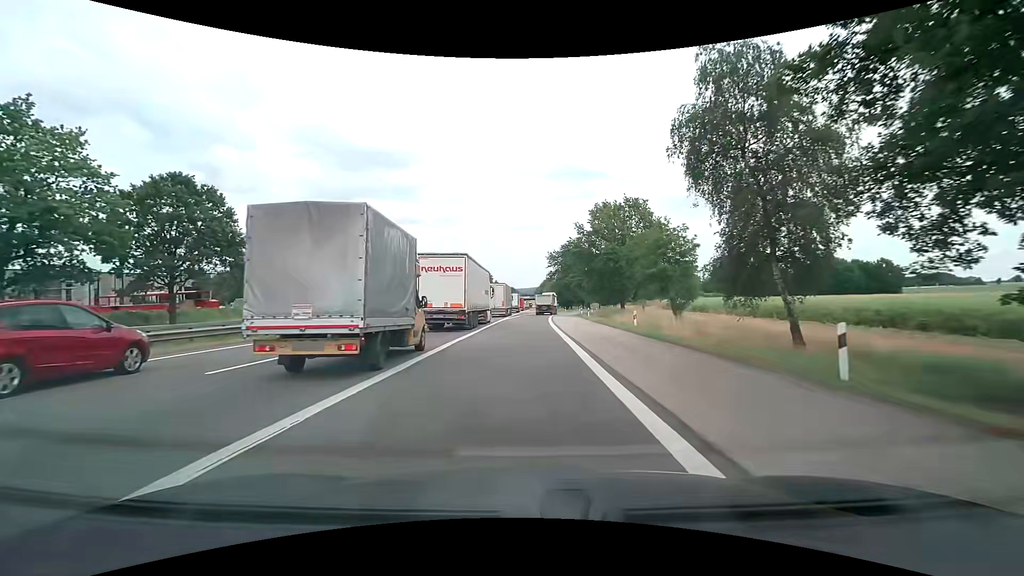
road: motorway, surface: asphalt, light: Day
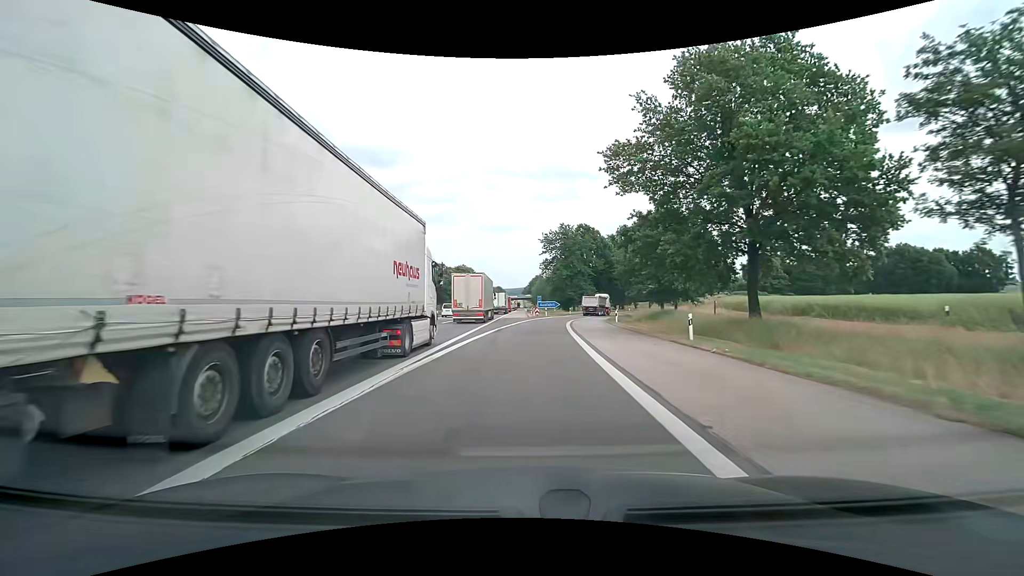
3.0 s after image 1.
(+0.5, +39.7) m; +2°
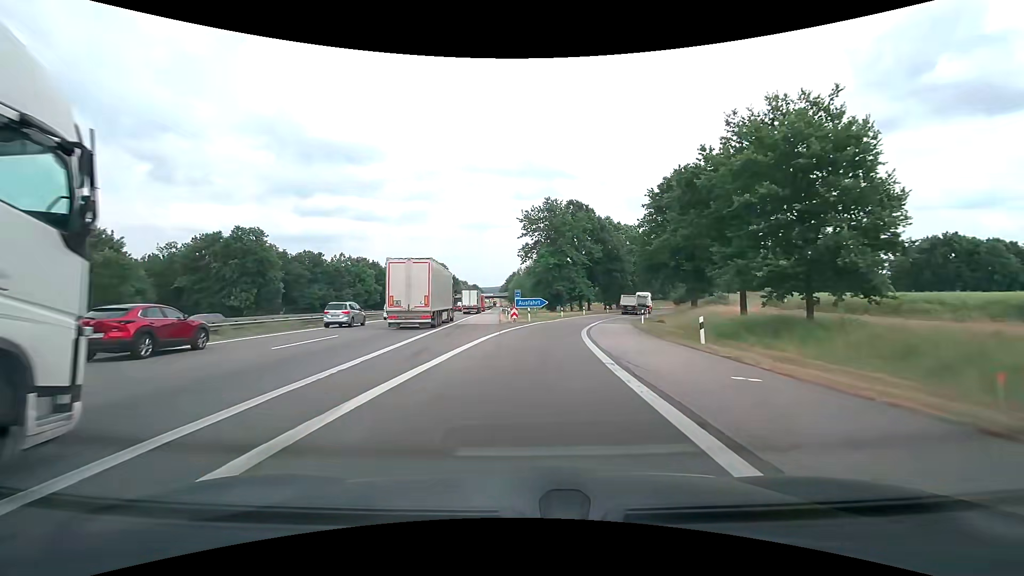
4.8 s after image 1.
(+0.4, +25.2) m; +2°
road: motorway_link
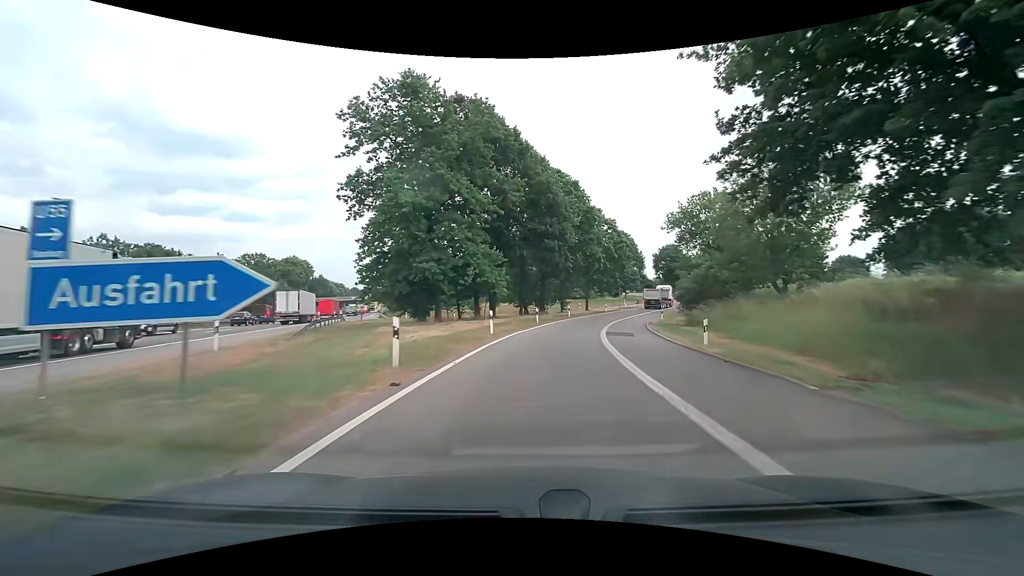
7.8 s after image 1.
(+4.4, +45.0) m; +11°
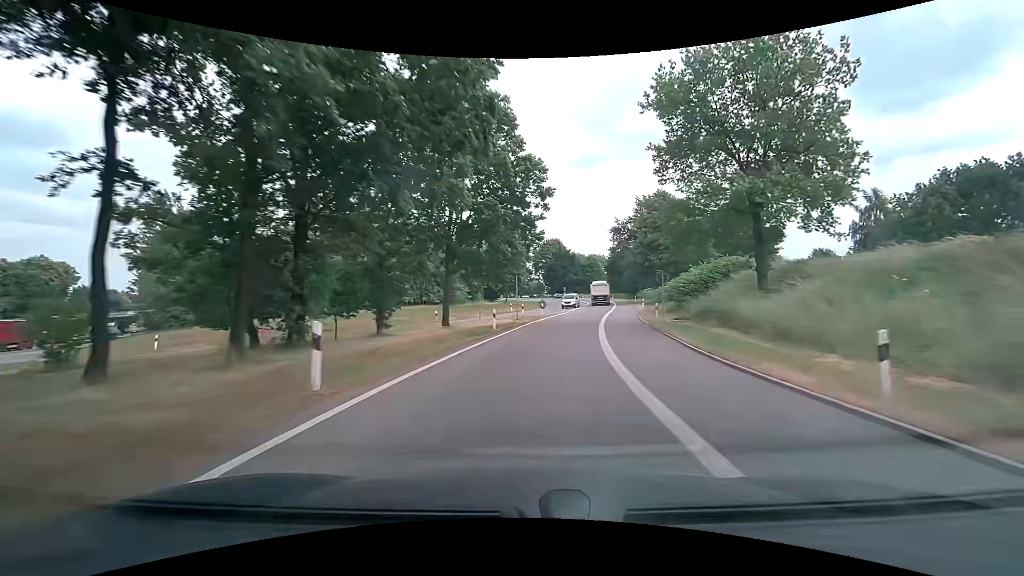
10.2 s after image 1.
(+5.9, +40.7) m; +16°
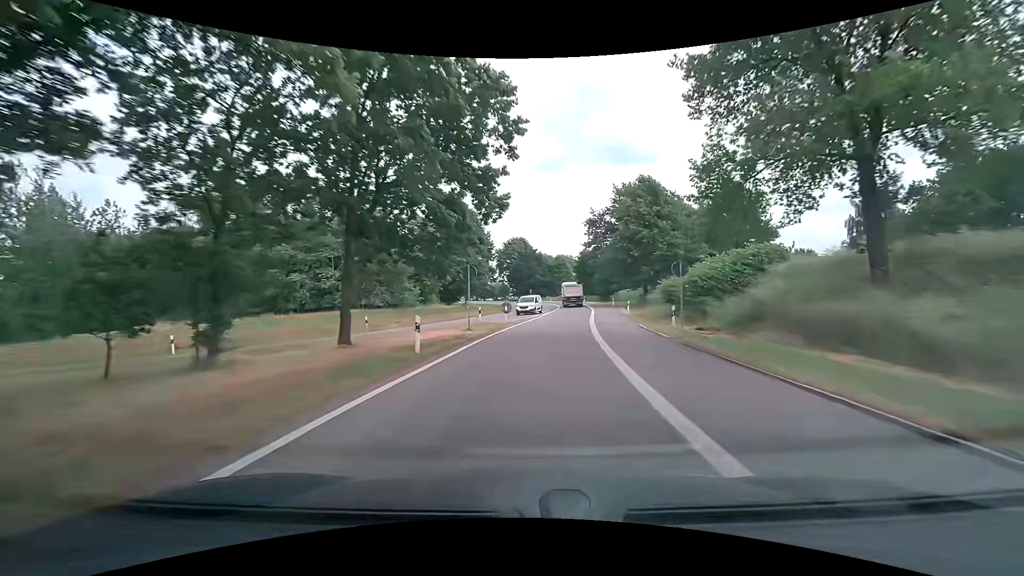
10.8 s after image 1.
(+0.4, +11.0) m; +4°
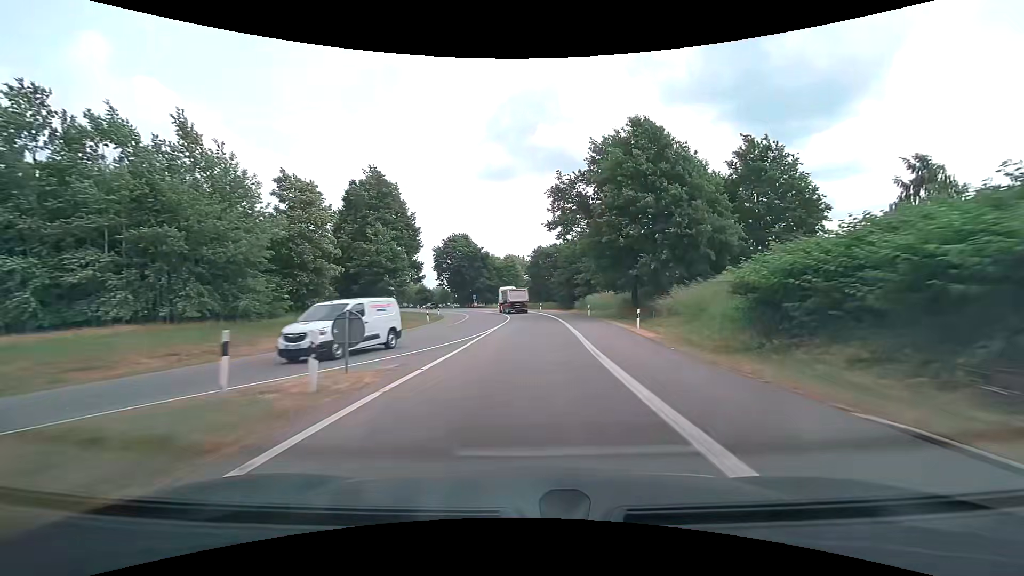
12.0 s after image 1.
(+1.4, +22.5) m; +6°
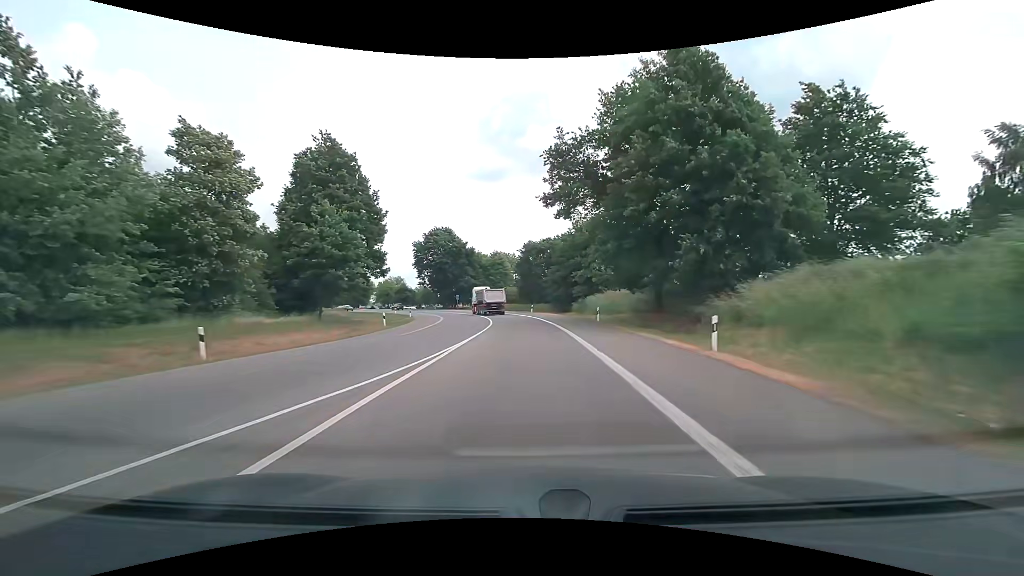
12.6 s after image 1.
(+0.2, +11.5) m; +1°
(0, +10) (0, +20) (0, +30) (0, +40) (-1, +50) (-3, +60) (-5, +70) (-8, +79) (-12, +88) (-16, +97) m
